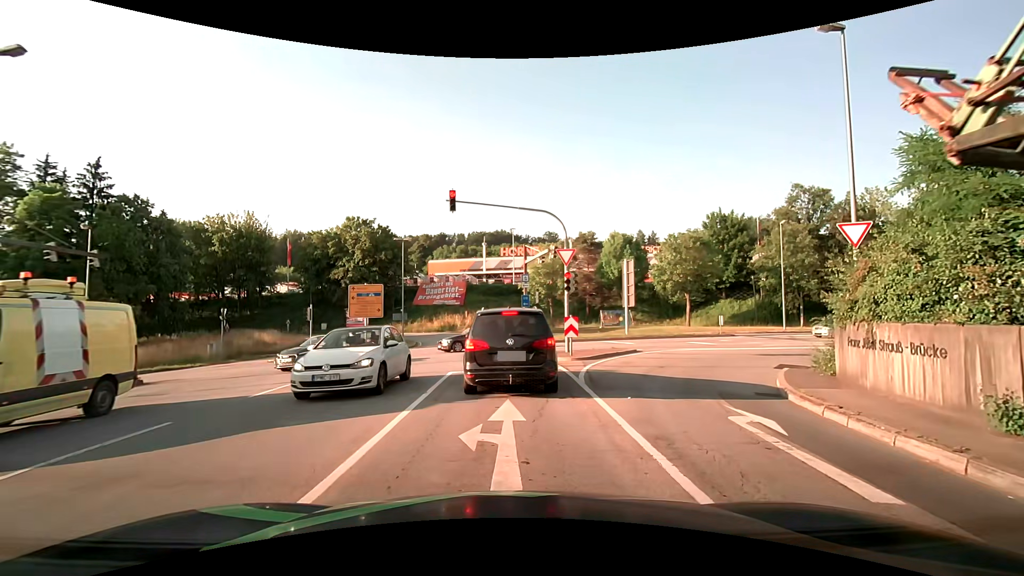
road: primary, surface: asphalt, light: Day
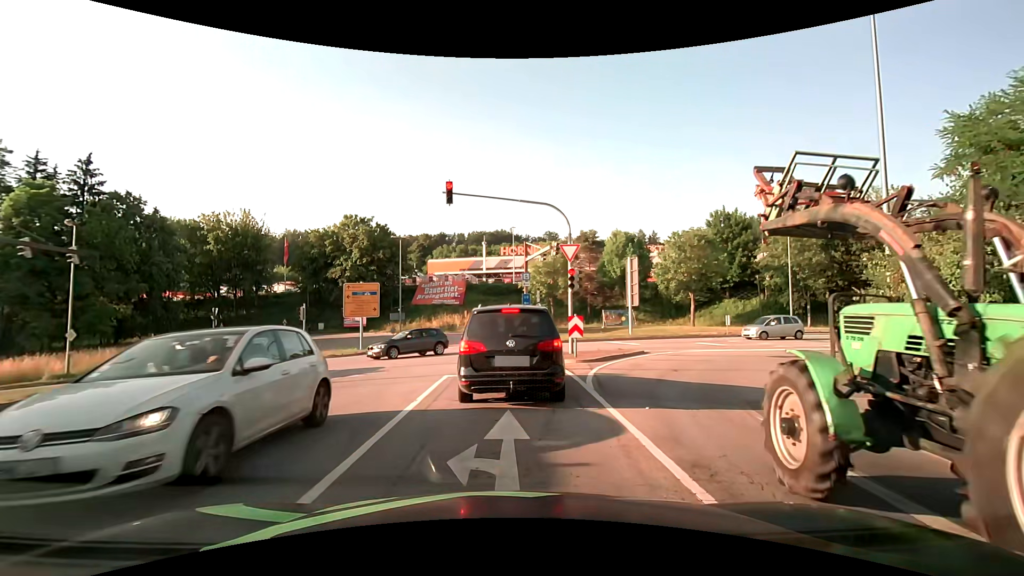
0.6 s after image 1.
(0.0, +1.2) m; -1°
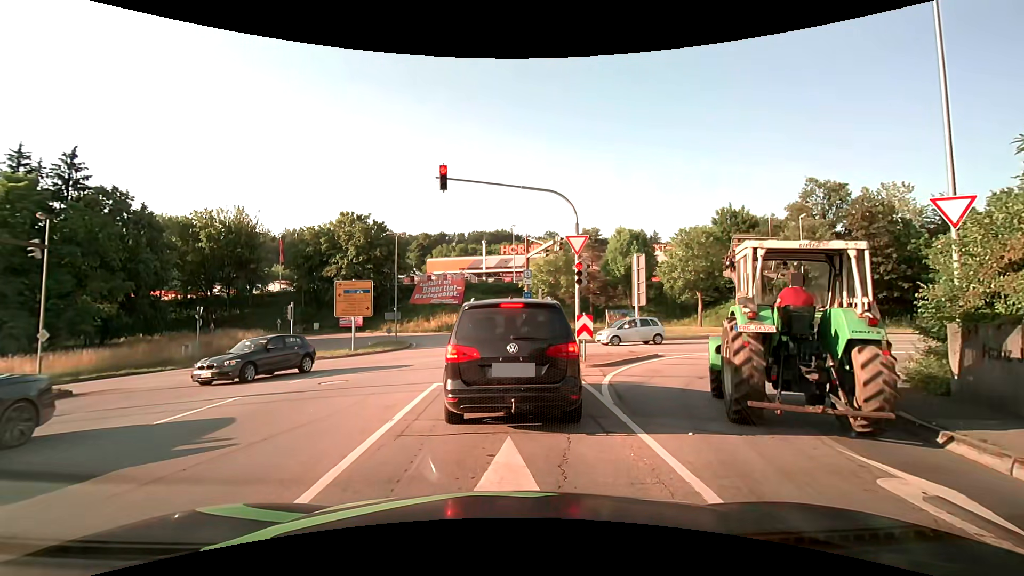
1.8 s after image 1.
(0.0, +1.8) m; +1°
(0, +10) (-1, +20) (-2, +30) (-4, +40) (-6, +50) (-10, +59) (-17, +65) (-26, +70) (-36, +71) (-46, +69) m
